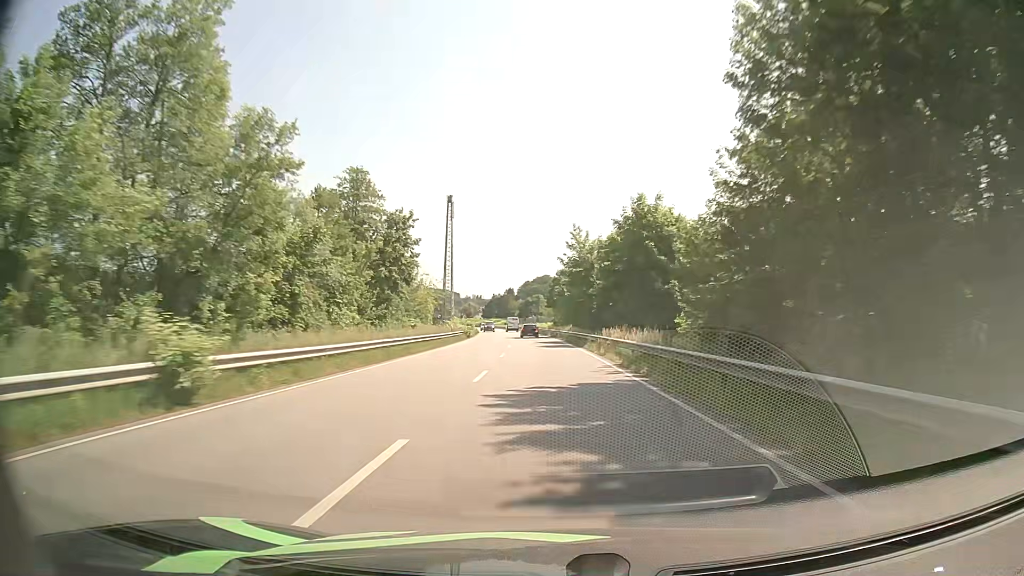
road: primary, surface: asphalt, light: Day
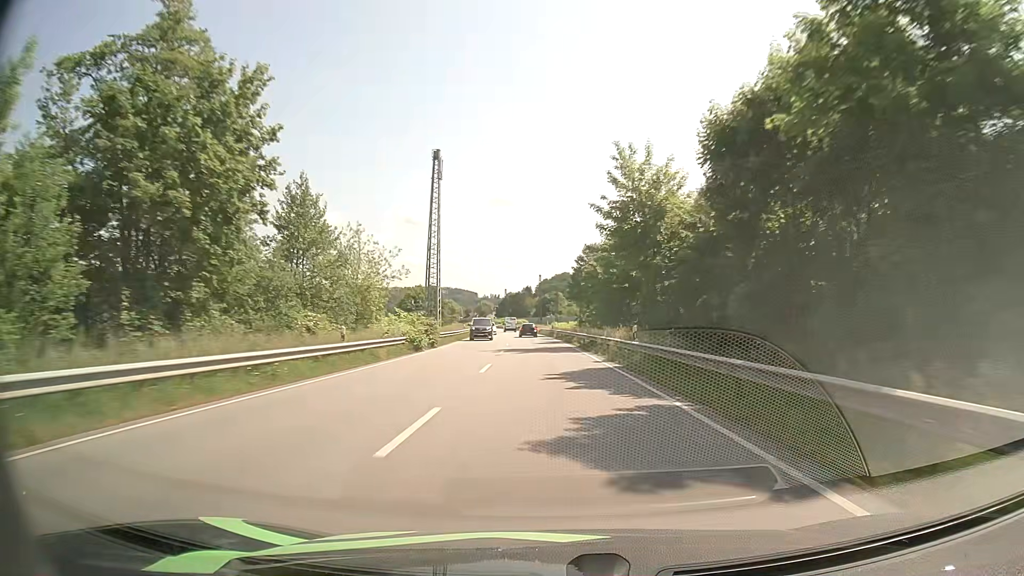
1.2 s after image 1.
(-0.3, +33.2) m; -1°
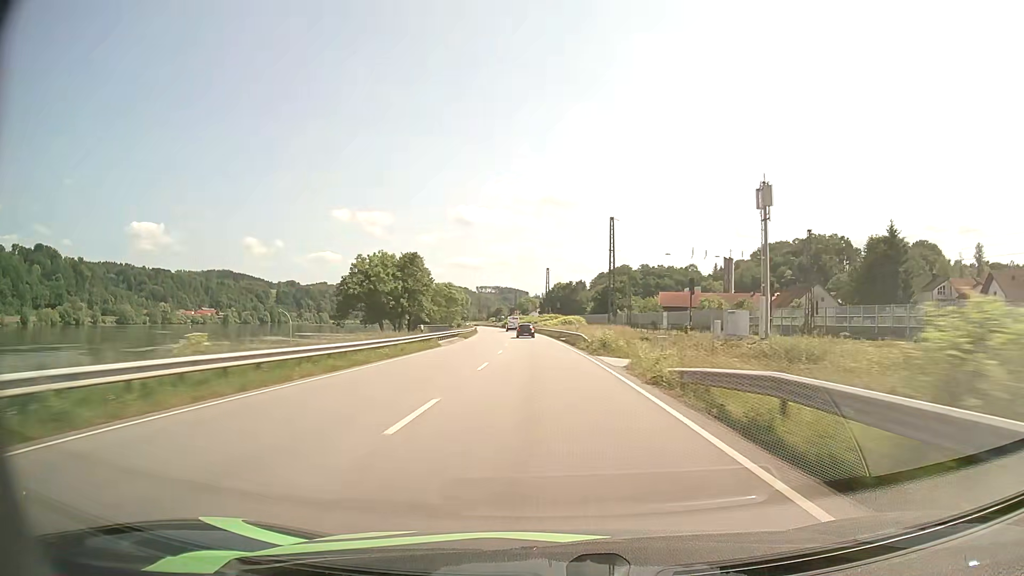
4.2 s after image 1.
(-3.6, +82.9) m; -5°
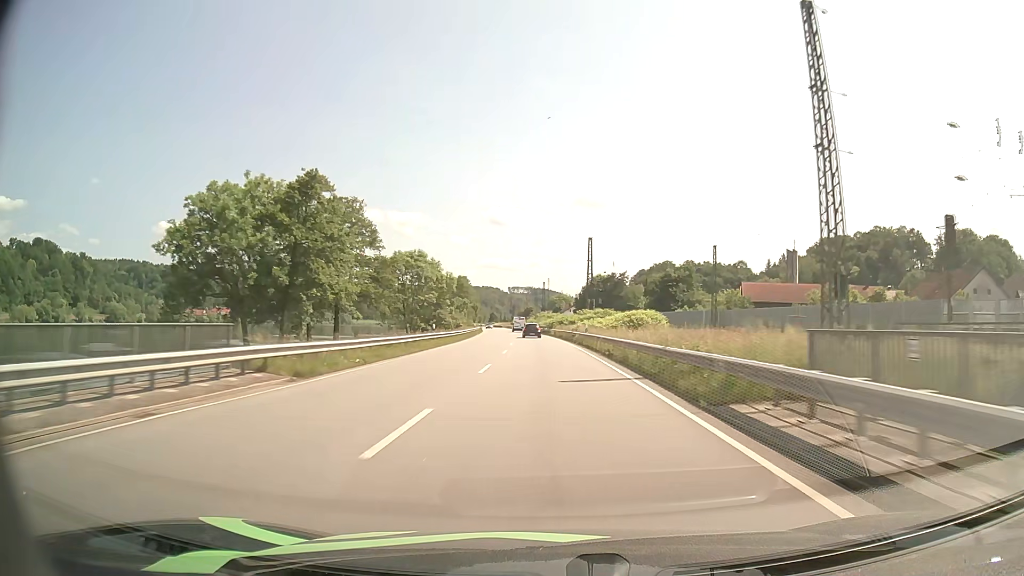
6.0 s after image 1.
(-1.3, +49.8) m; -3°
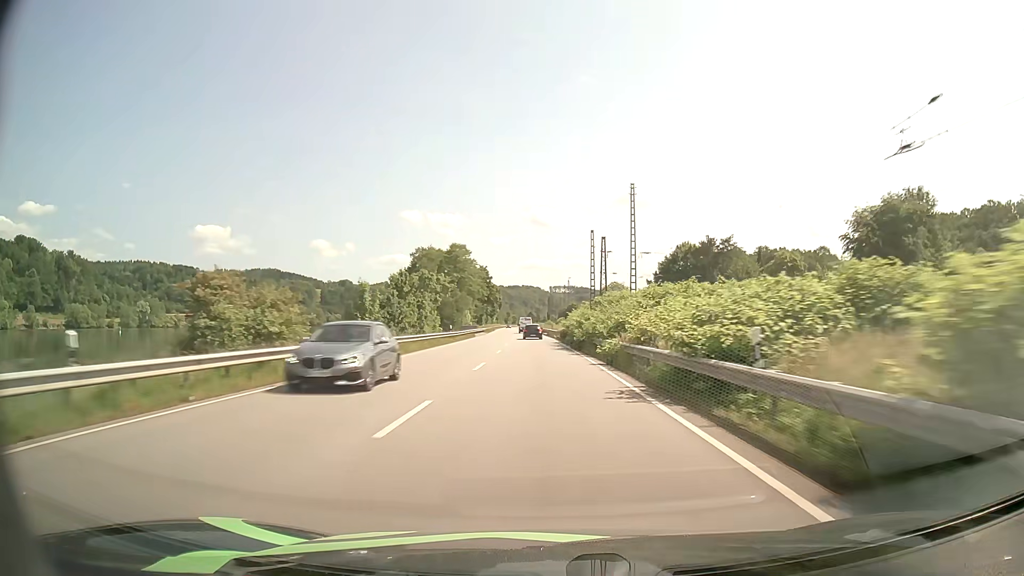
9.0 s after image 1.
(-2.6, +83.0) m; -4°
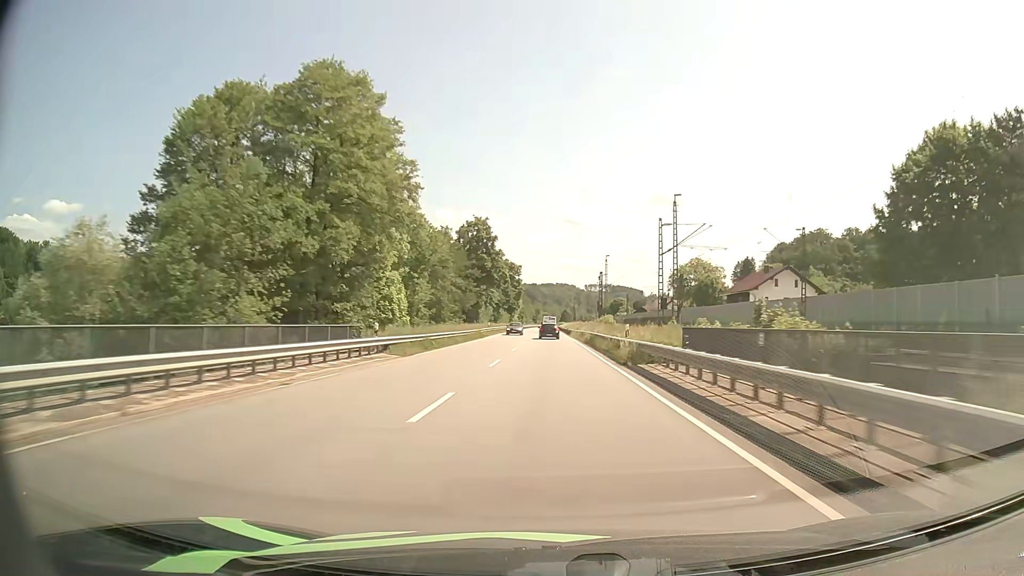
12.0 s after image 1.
(-2.6, +83.0) m; -3°
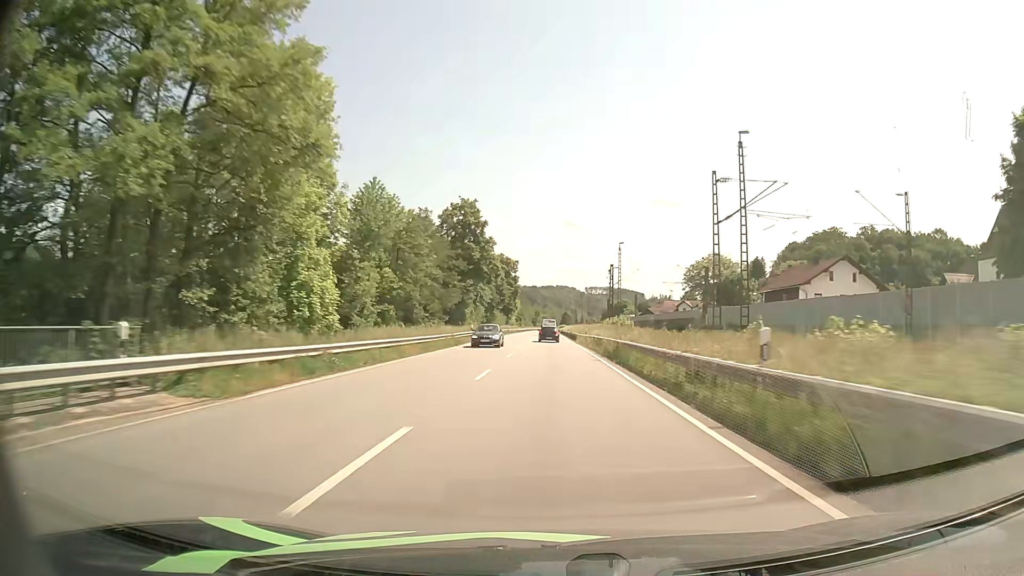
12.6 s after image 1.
(0.0, +16.6) m; 0°
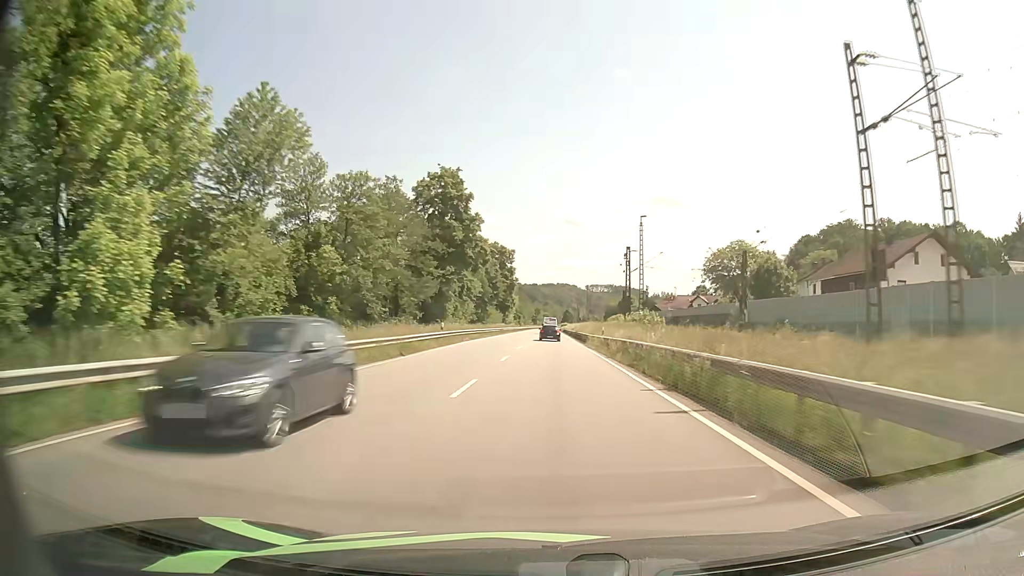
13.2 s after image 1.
(0.0, +16.6) m; 0°
(0, +10) (0, +20) (0, +30) (0, +40) (0, +50) (0, +60) (0, +70) (0, +80) (0, +90) (0, +100) m
